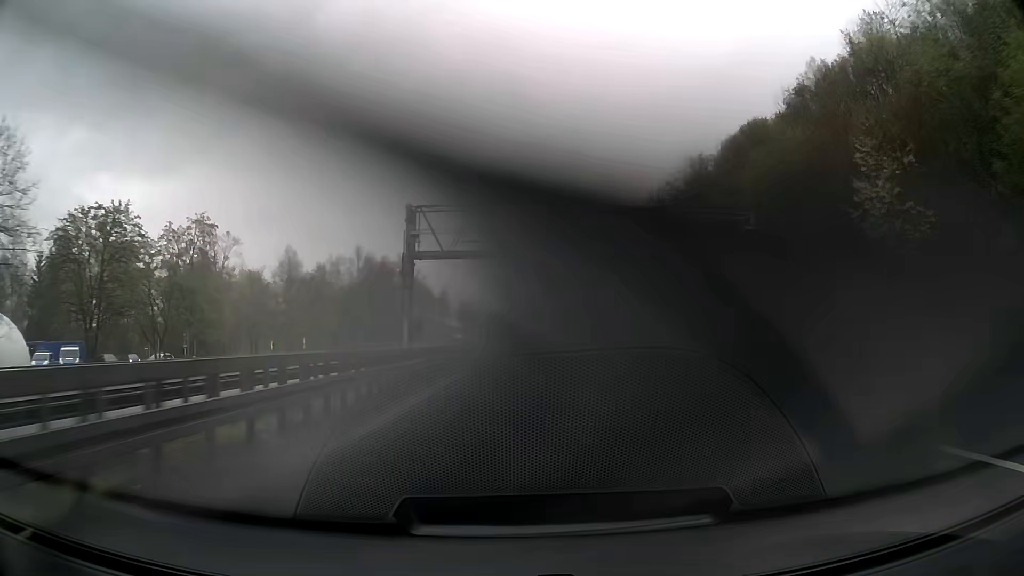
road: motorway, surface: asphalt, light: Day
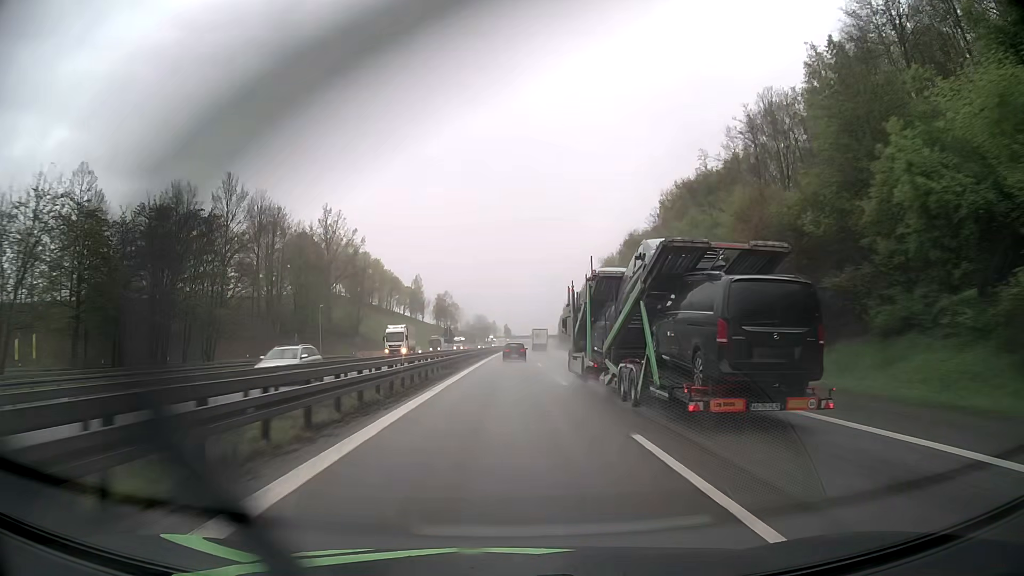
(+0.6, +75.7) m; +1°
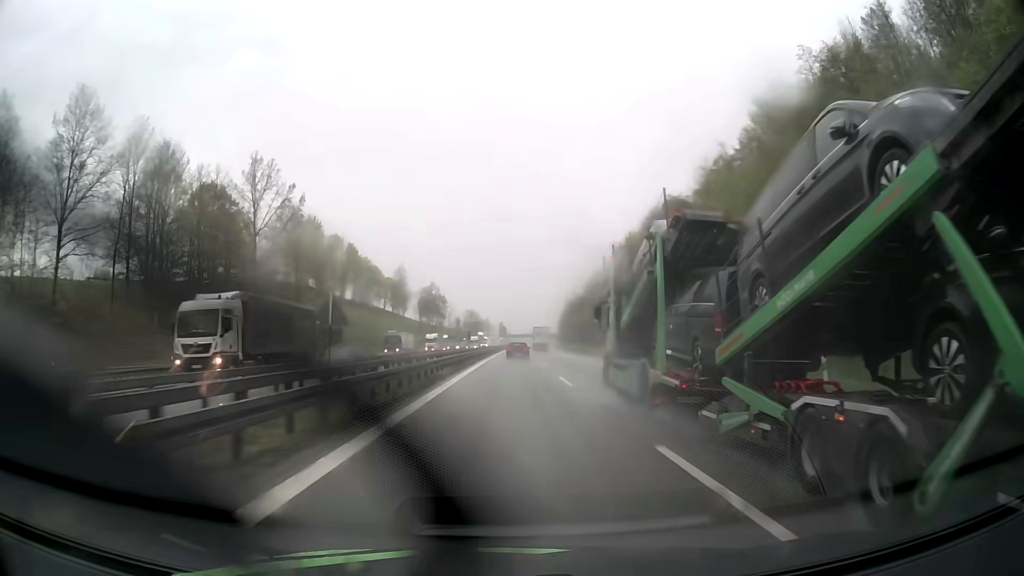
(+0.1, +37.3) m; 0°
(0, +10) (0, +20) (0, +30) (0, +40) (0, +50) (+1, +60) (+1, +70) (+1, +80) (+1, +90) (+1, +100) m
